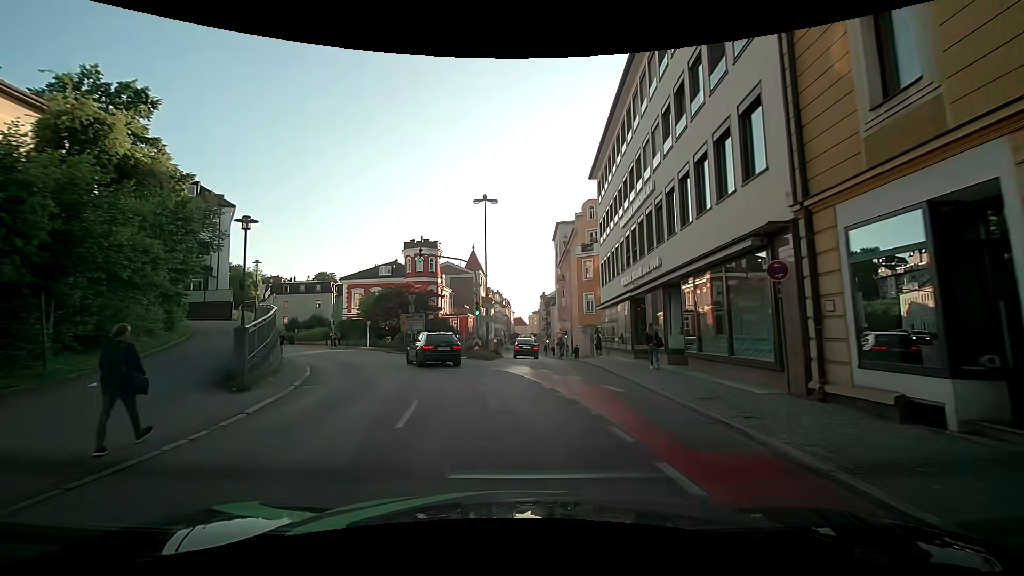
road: tertiary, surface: asphalt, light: Day
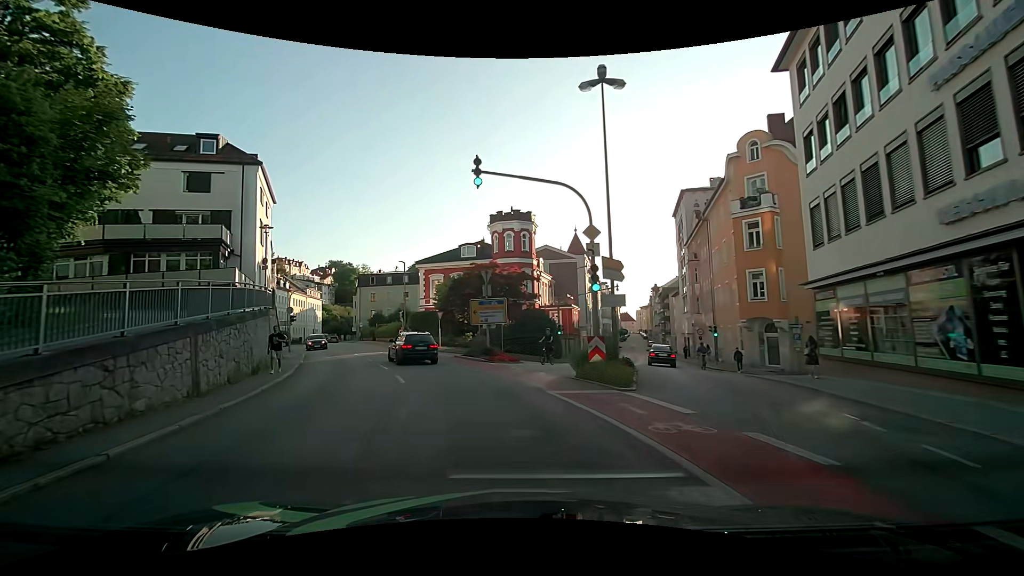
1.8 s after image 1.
(-1.4, +14.9) m; -11°
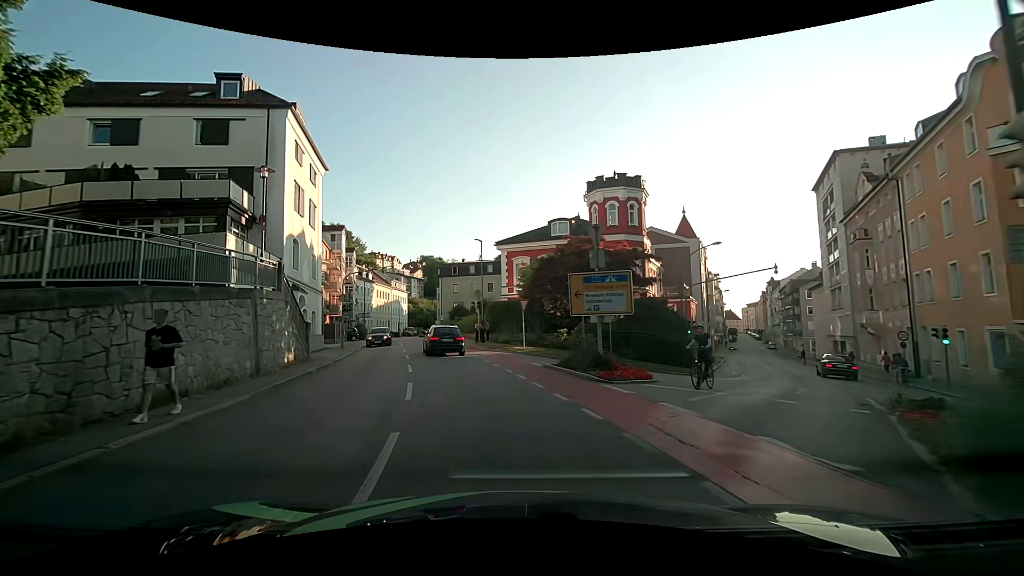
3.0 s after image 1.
(-1.1, +10.5) m; -11°
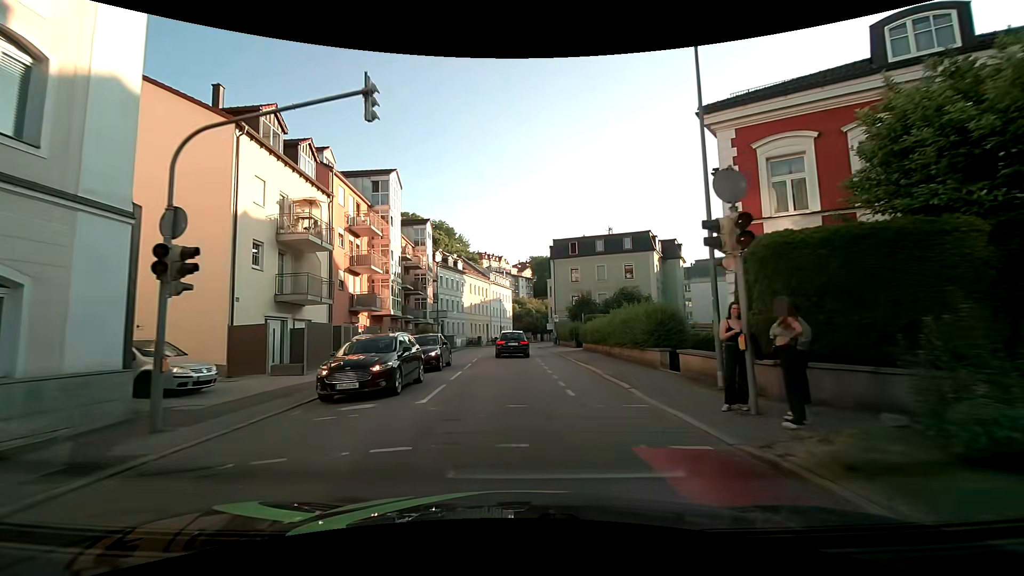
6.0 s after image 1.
(-4.2, +28.2) m; -12°
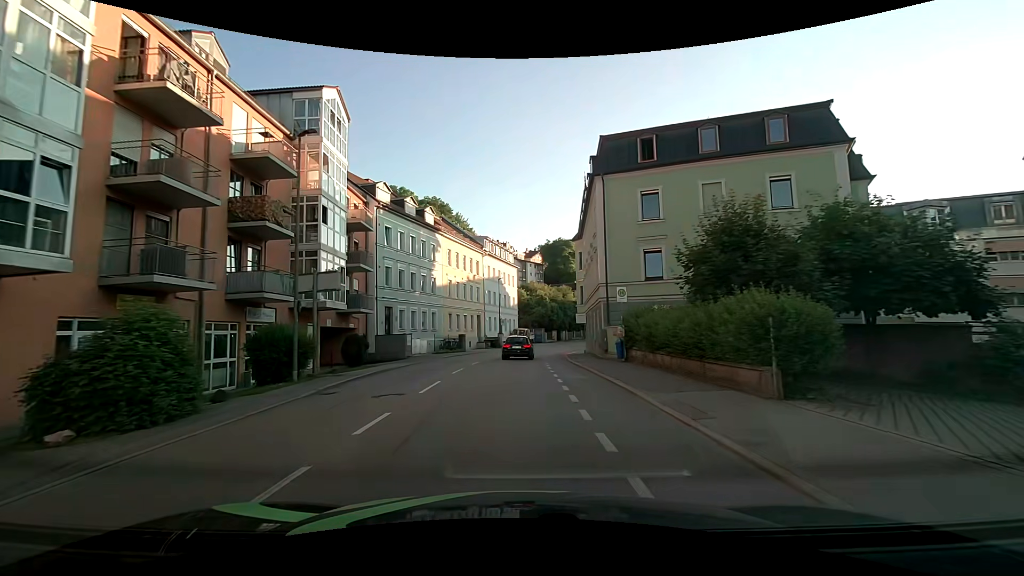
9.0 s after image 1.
(-0.4, +31.0) m; -1°
